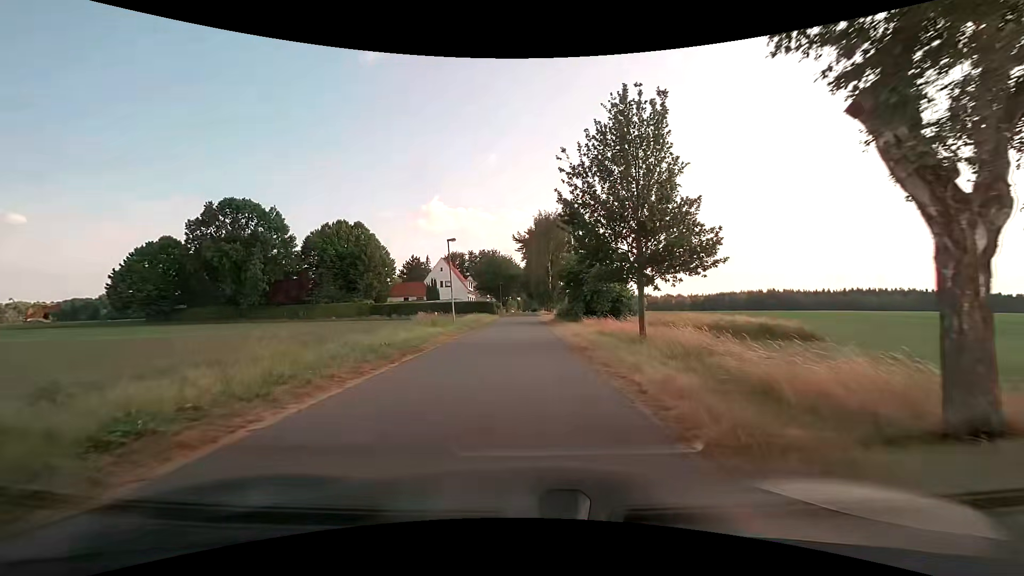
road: unclassified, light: Day
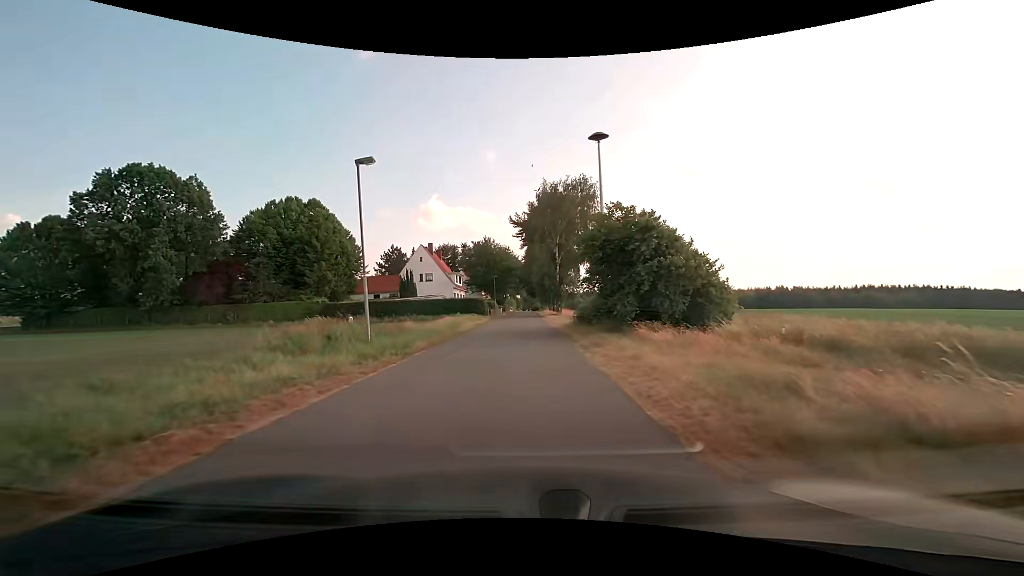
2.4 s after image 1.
(0.0, +18.1) m; -1°
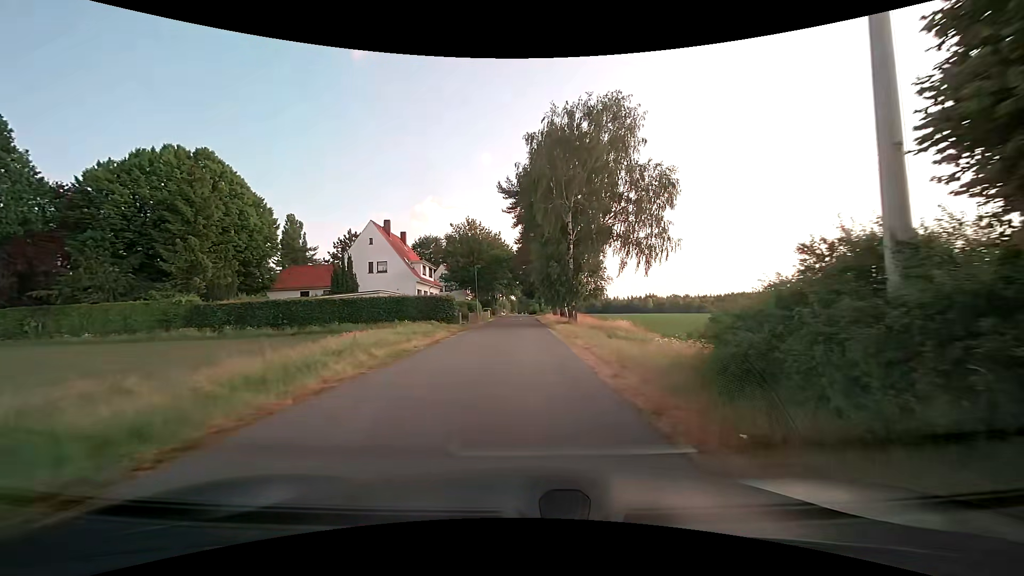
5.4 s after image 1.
(+0.3, +22.4) m; +1°
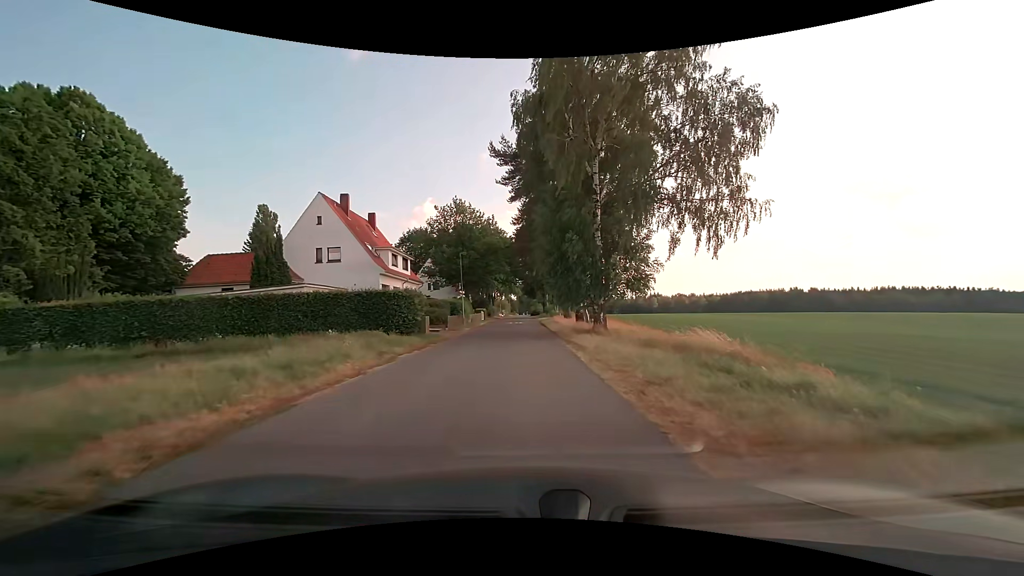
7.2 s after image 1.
(+0.1, +13.4) m; 0°
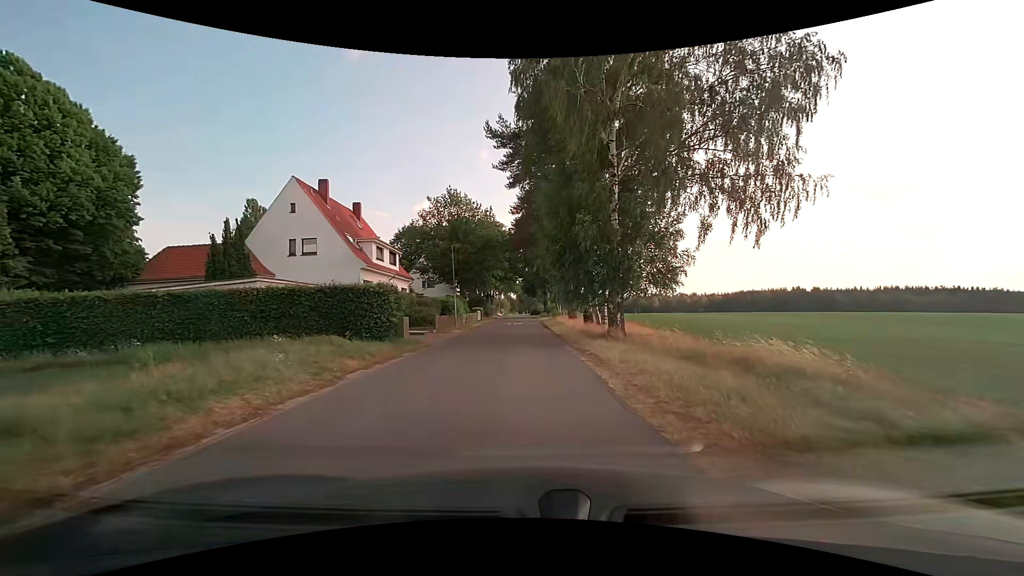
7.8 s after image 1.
(0.0, +4.5) m; 0°
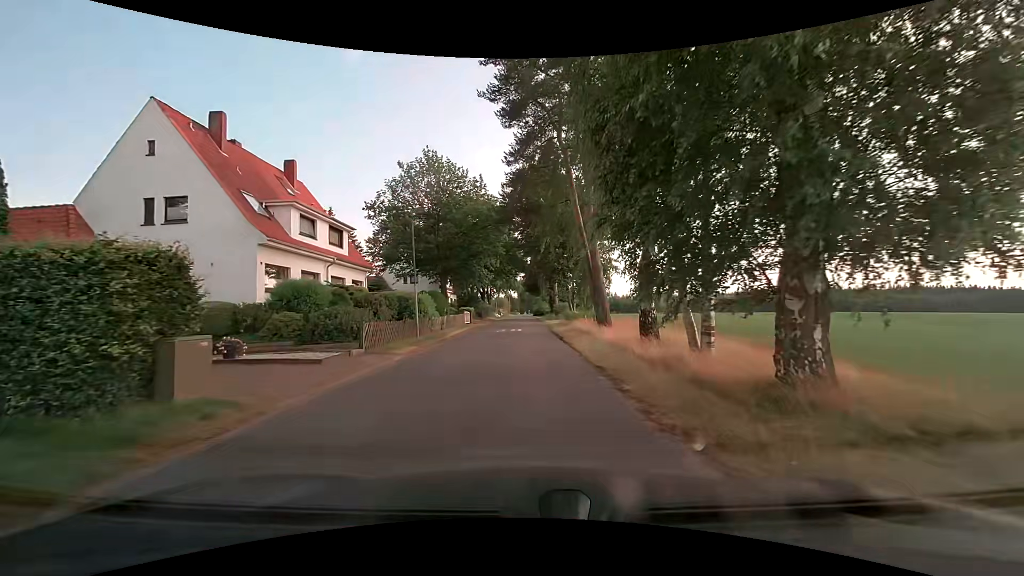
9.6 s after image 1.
(0.0, +13.4) m; 0°
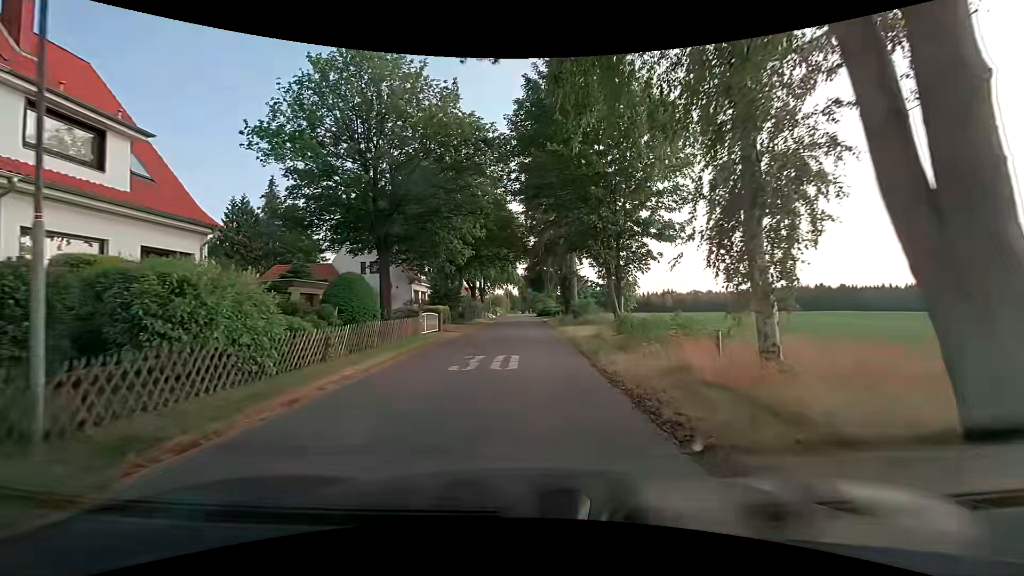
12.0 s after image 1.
(0.0, +17.9) m; 0°
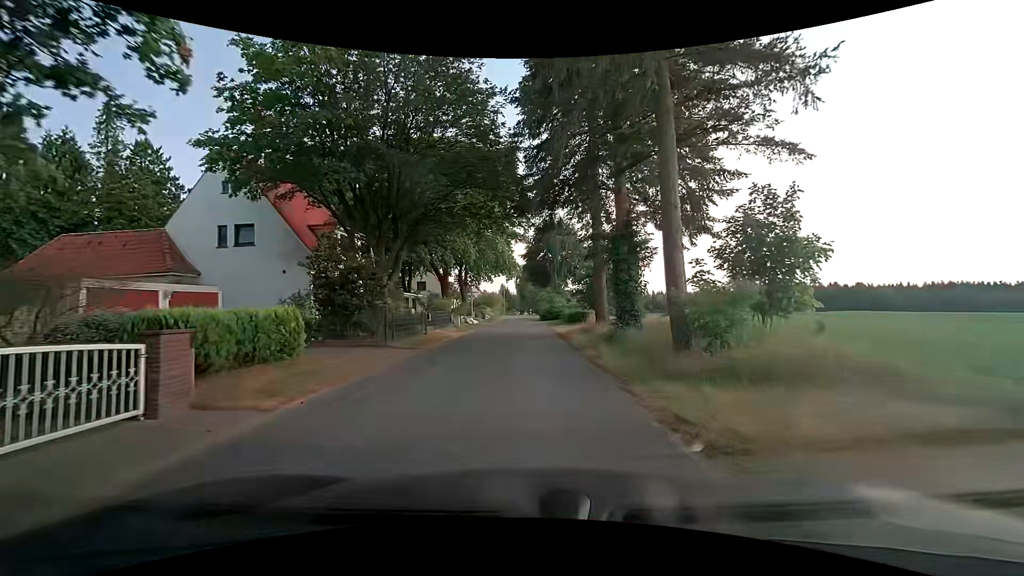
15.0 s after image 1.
(+0.1, +22.6) m; +1°
(0, +10) (0, +20) (0, +30) (0, +40) (0, +50) (0, +60) (-1, +70) (-1, +80) (-1, +90) (-1, +100) m
